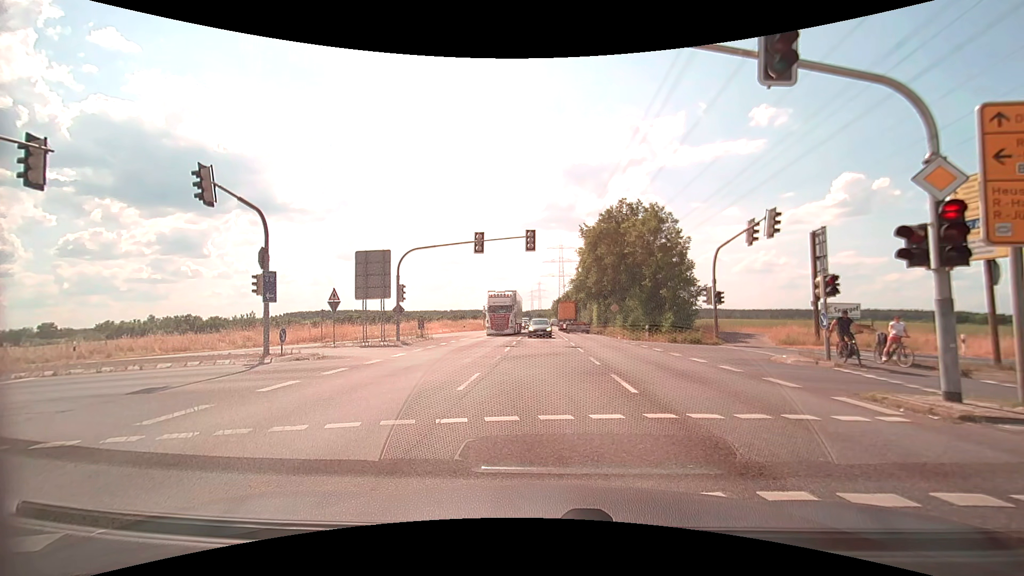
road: secondary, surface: asphalt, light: Day
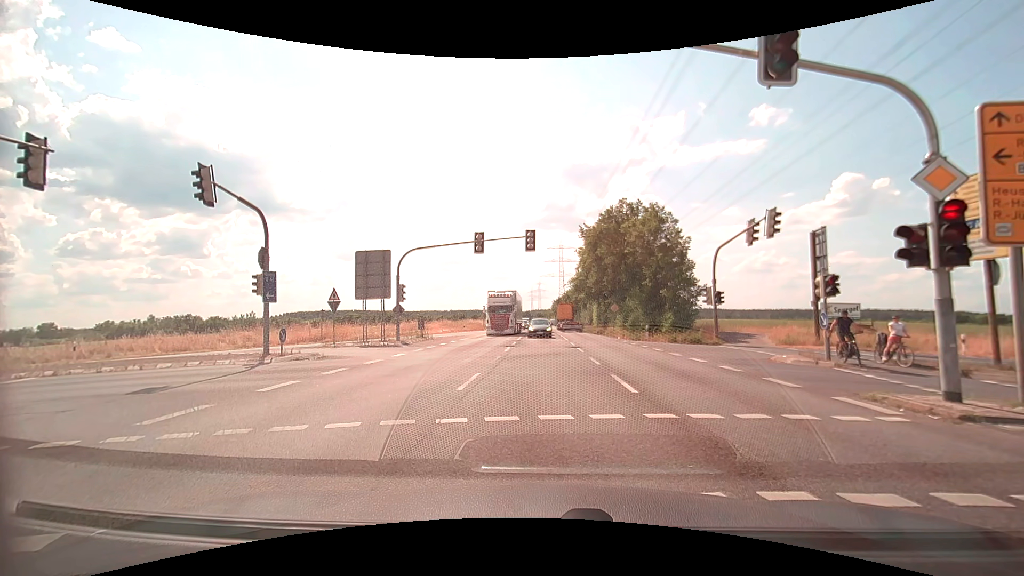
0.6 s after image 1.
(0.0, 0.0) m; 0°
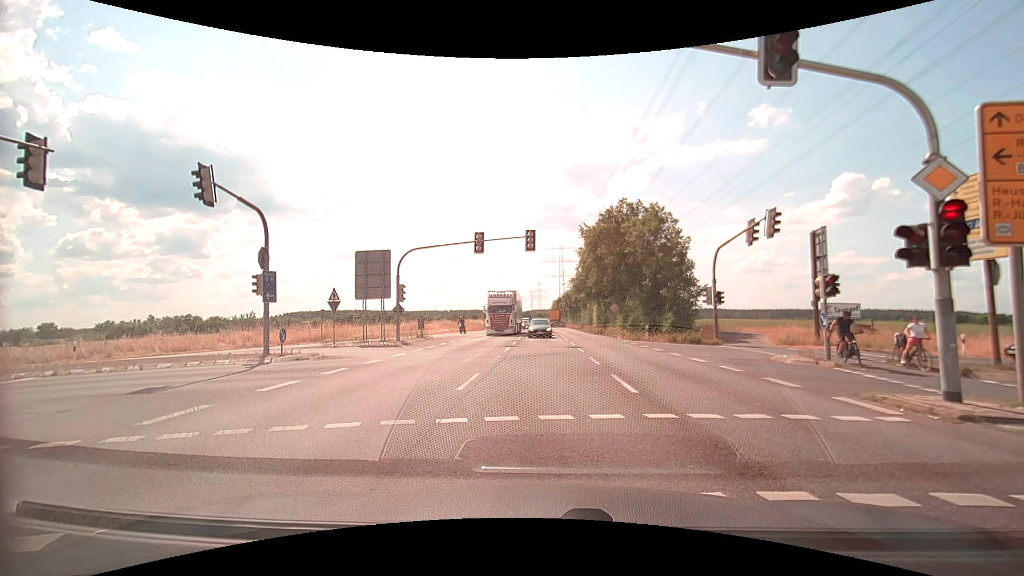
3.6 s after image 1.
(0.0, 0.0) m; 0°
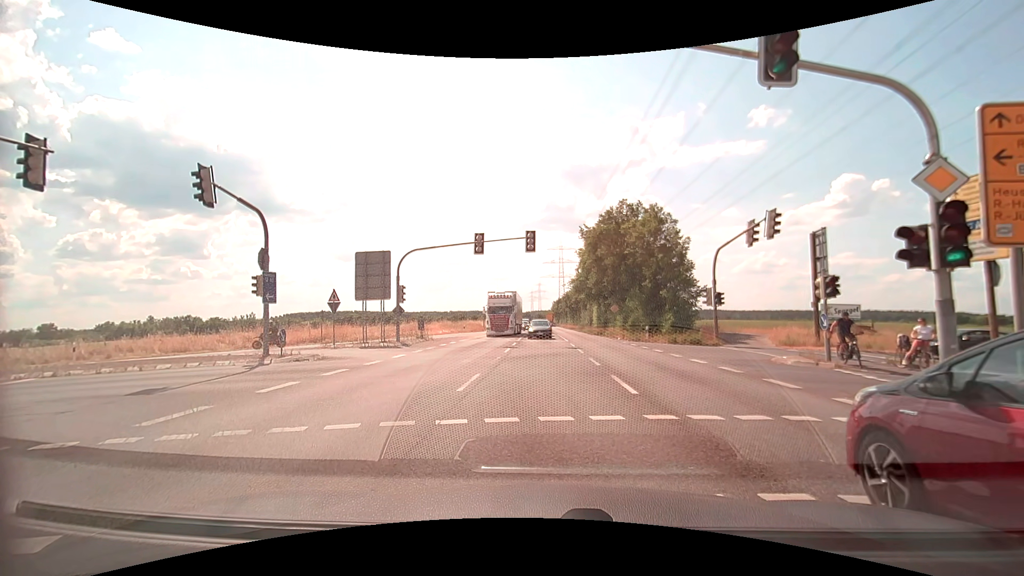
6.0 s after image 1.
(0.0, 0.0) m; 0°
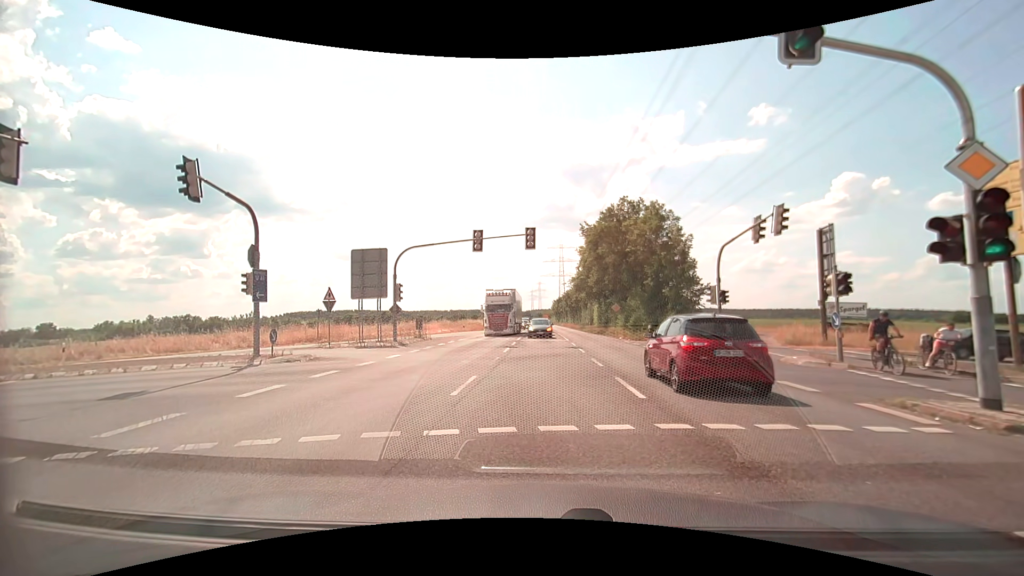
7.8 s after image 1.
(0.0, +0.7) m; 0°
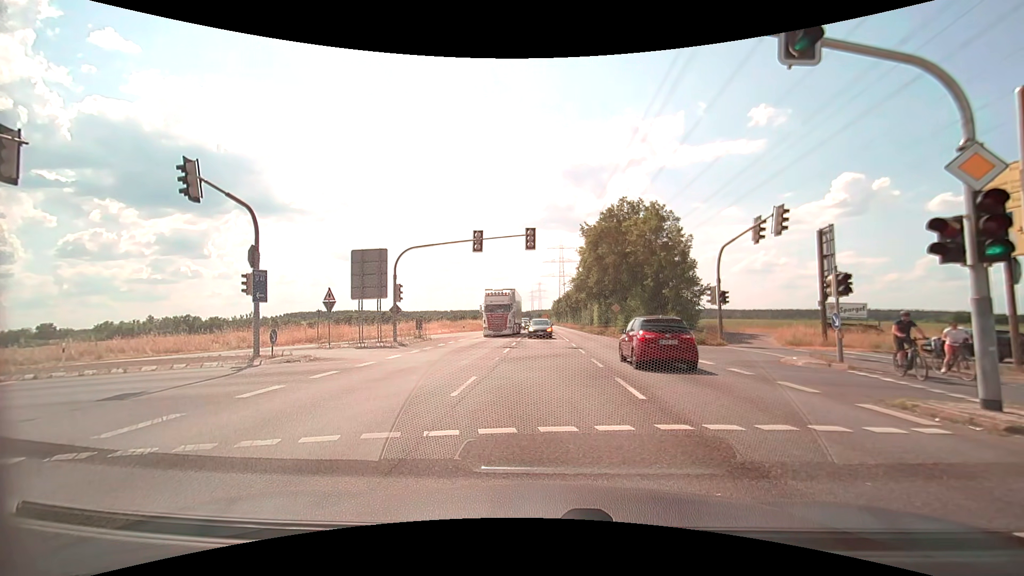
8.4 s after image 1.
(0.0, 0.0) m; 0°
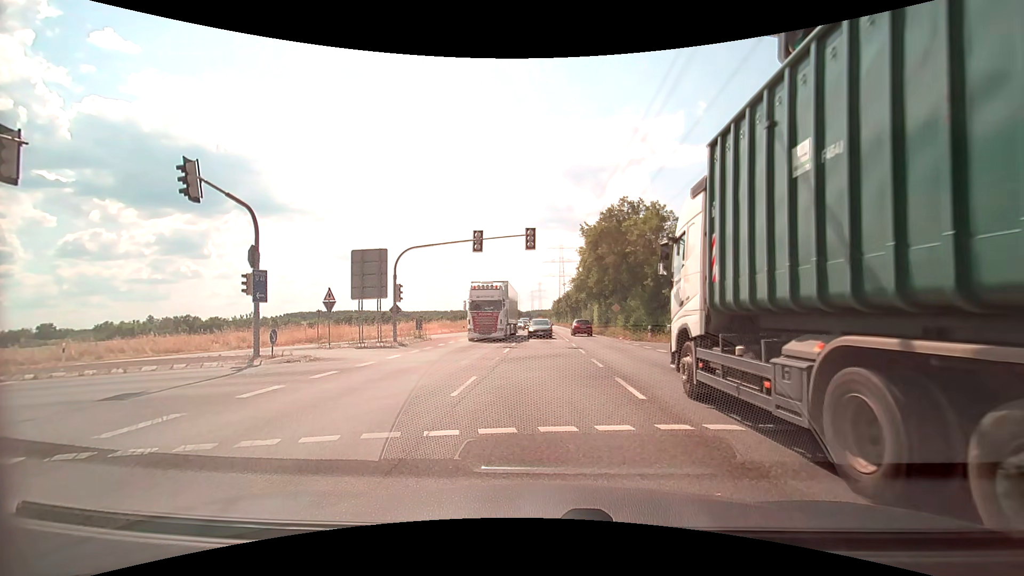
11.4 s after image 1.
(0.0, +0.1) m; 0°
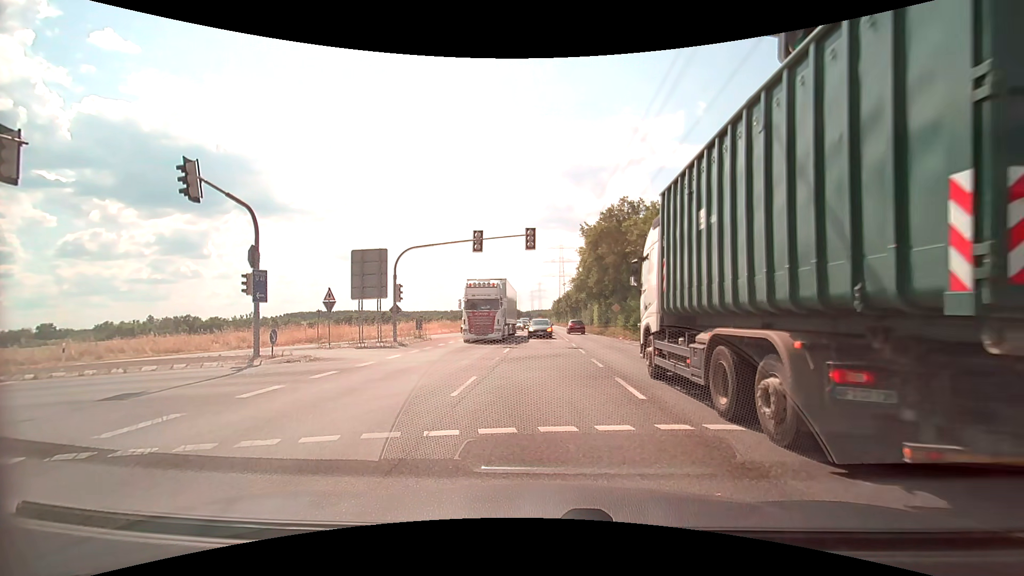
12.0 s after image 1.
(0.0, 0.0) m; 0°
(0, +10) (-1, +20) (-8, +26) (-18, +27) (-27, +24) (-37, +21) (-46, +18) (-56, +14) (-65, +11) (-75, +8) m
